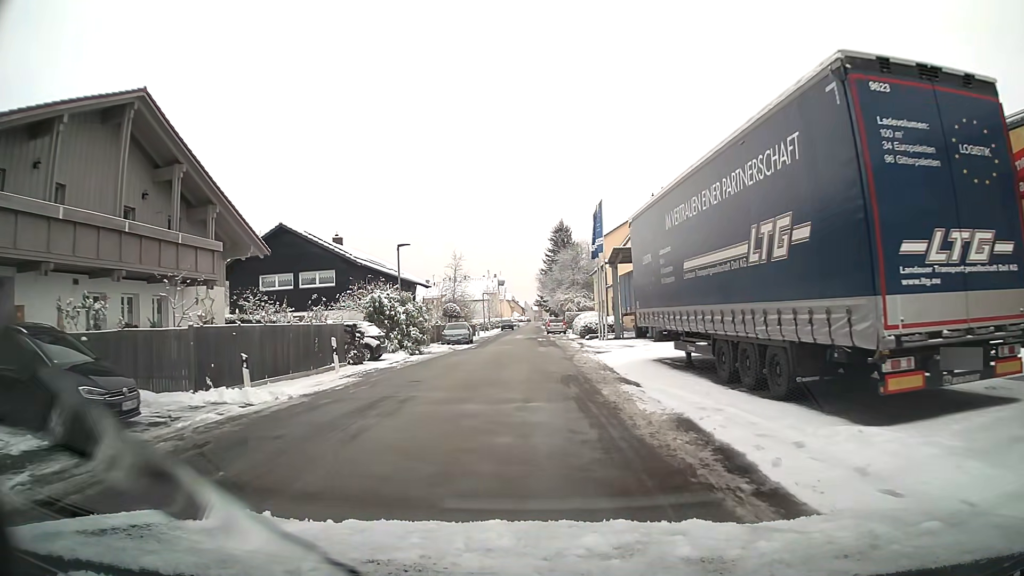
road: residential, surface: asphalt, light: Day
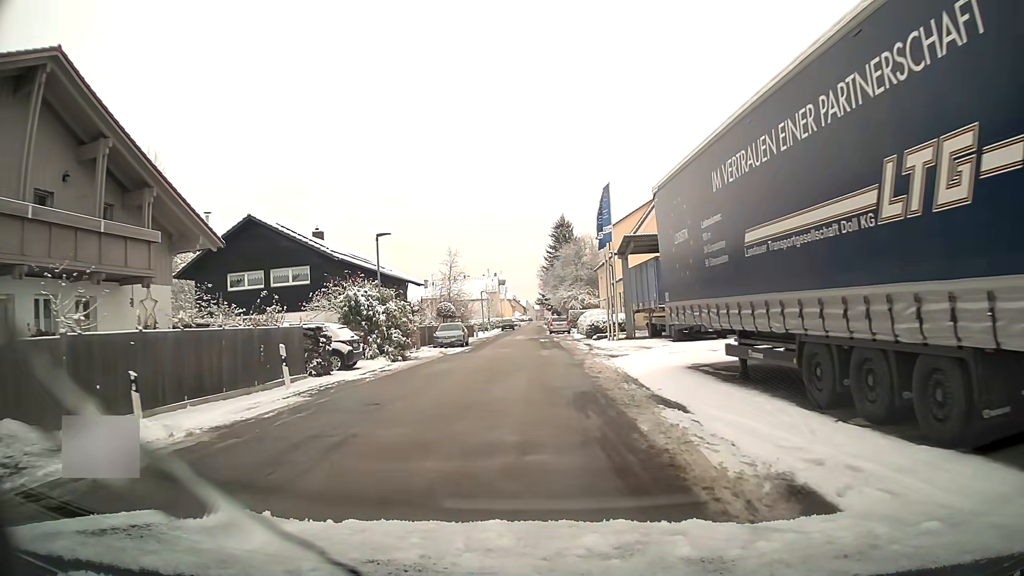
(0.0, +4.3) m; 0°
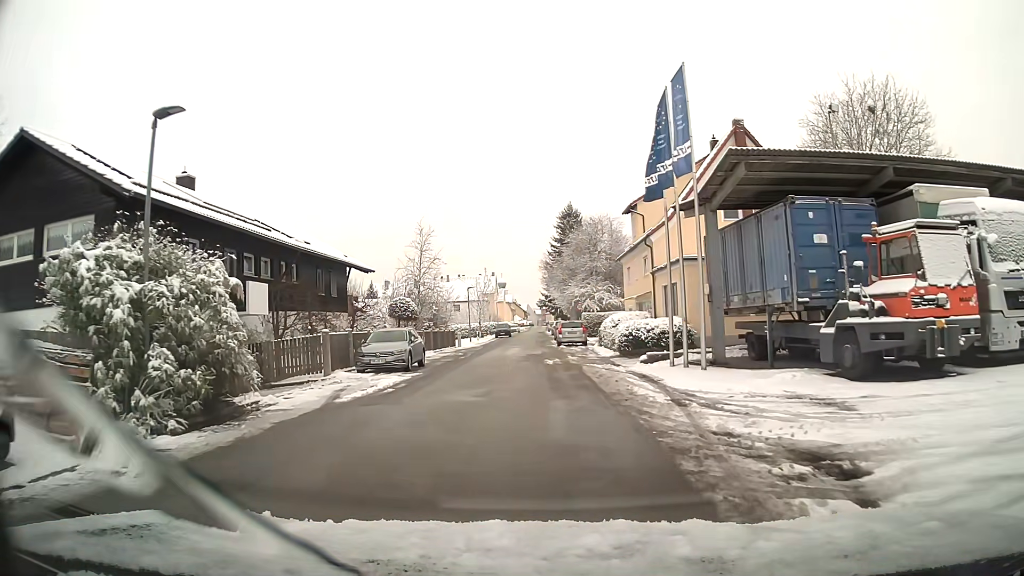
(+0.1, +17.3) m; 0°
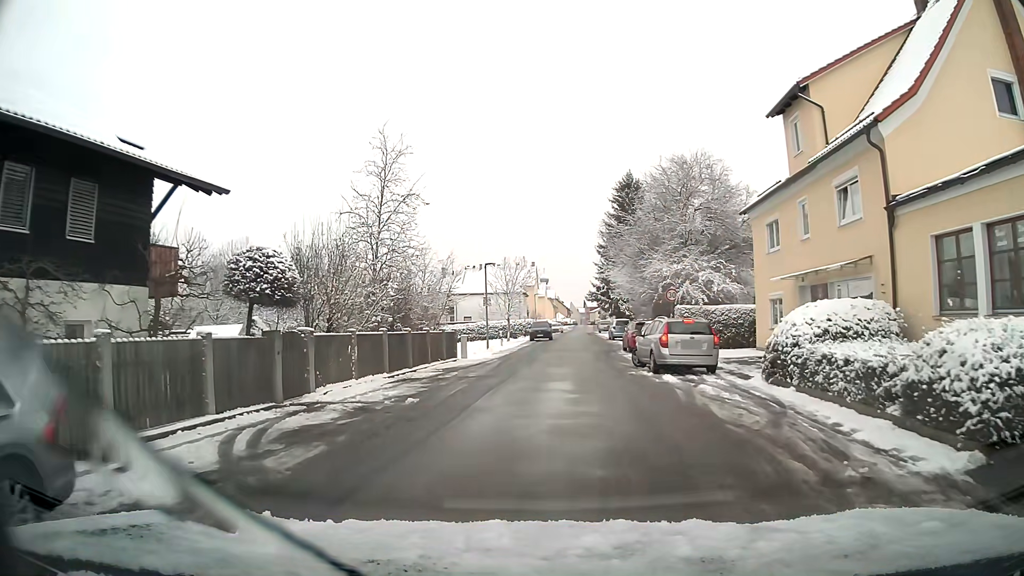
(-0.8, +22.0) m; -4°
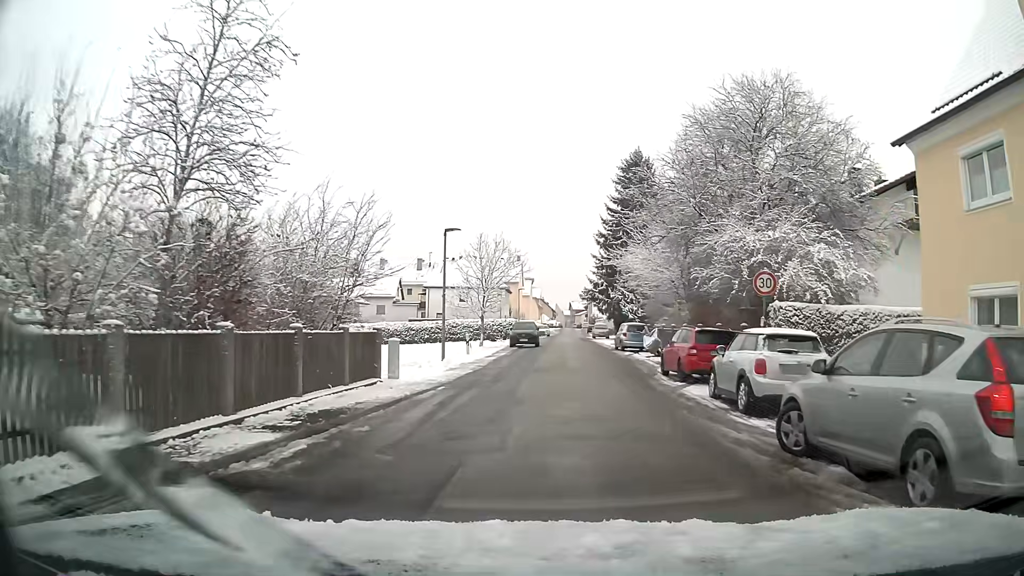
(+0.2, +13.5) m; +2°
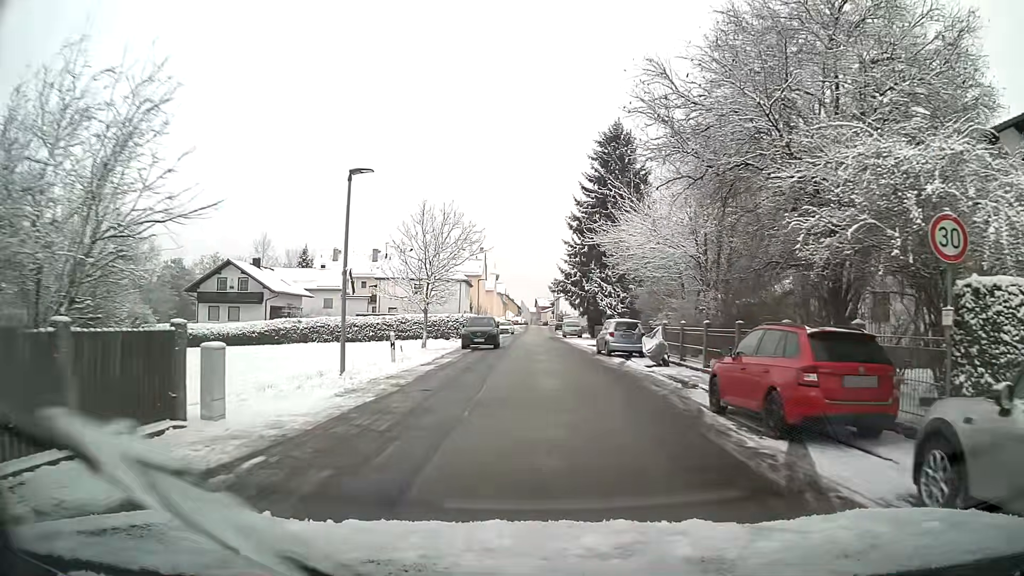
(+0.2, +9.3) m; +2°
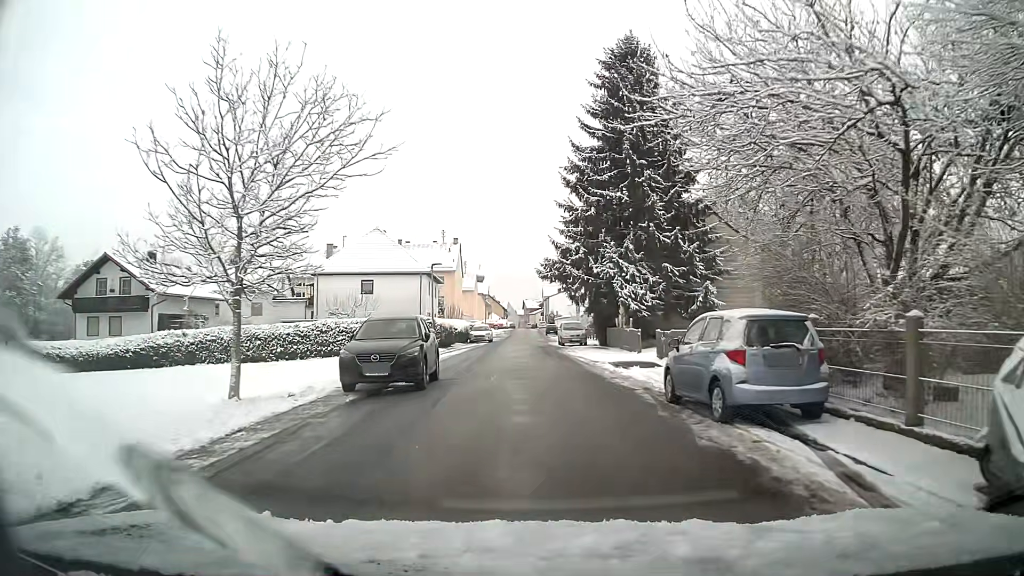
(+0.2, +19.3) m; +1°
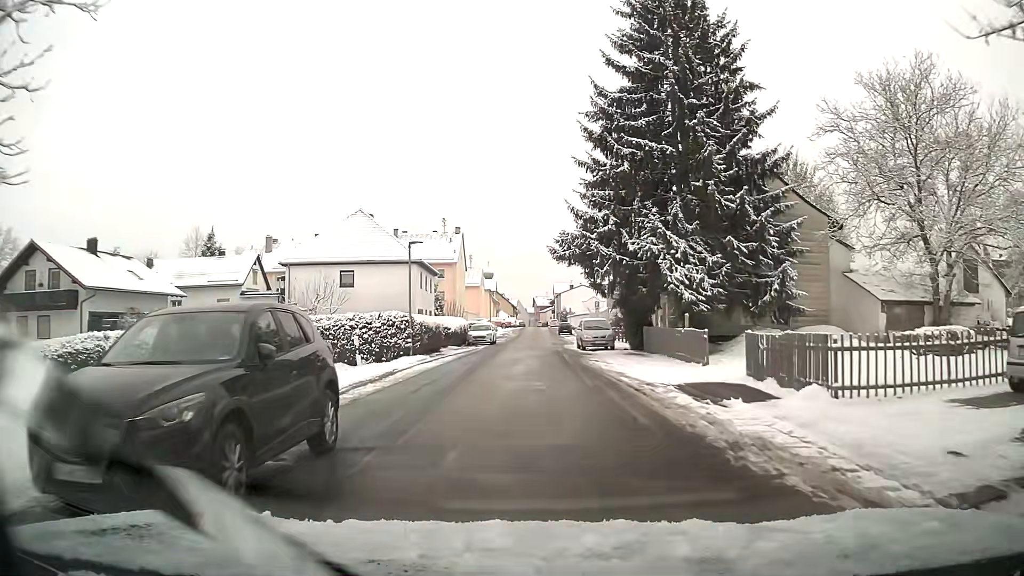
(-0.1, +10.0) m; -1°
